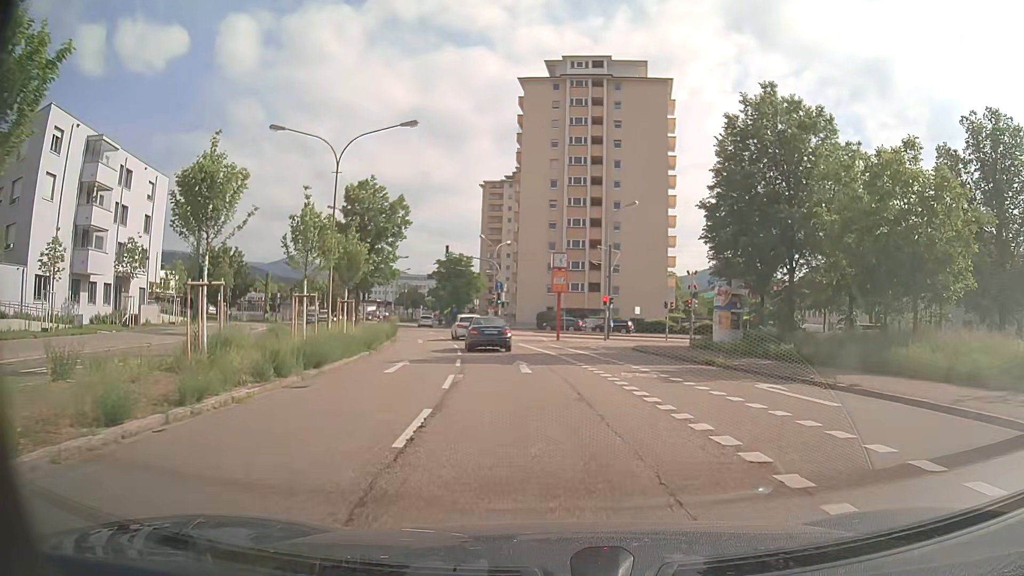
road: secondary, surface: asphalt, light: Day
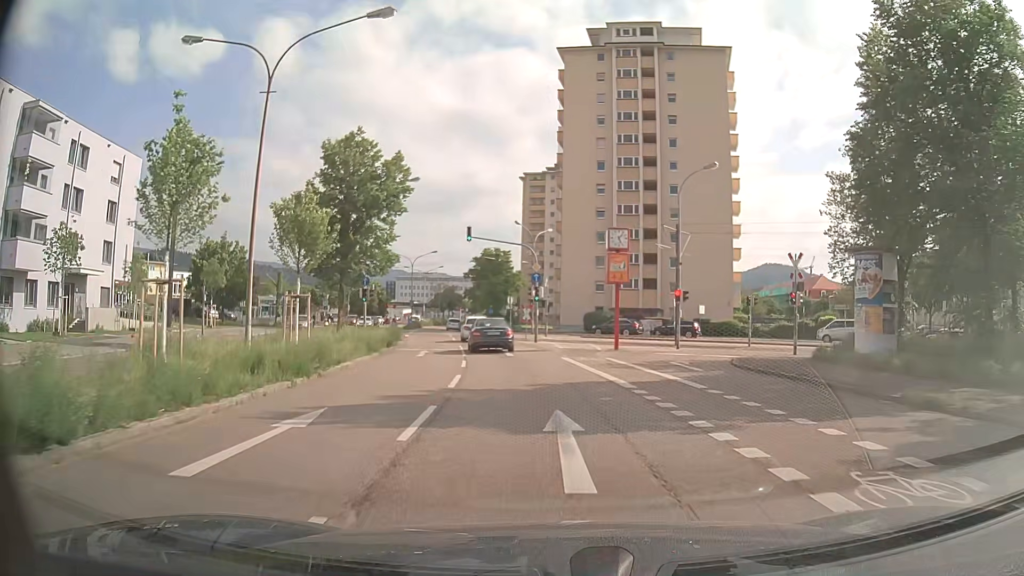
(-0.3, +11.7) m; -4°
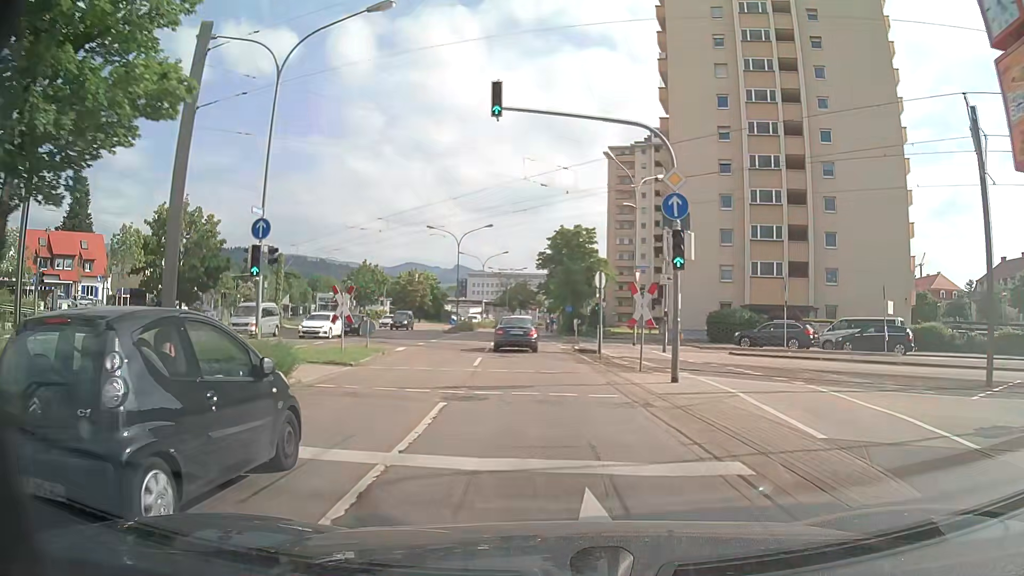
(-1.6, +24.8) m; -7°
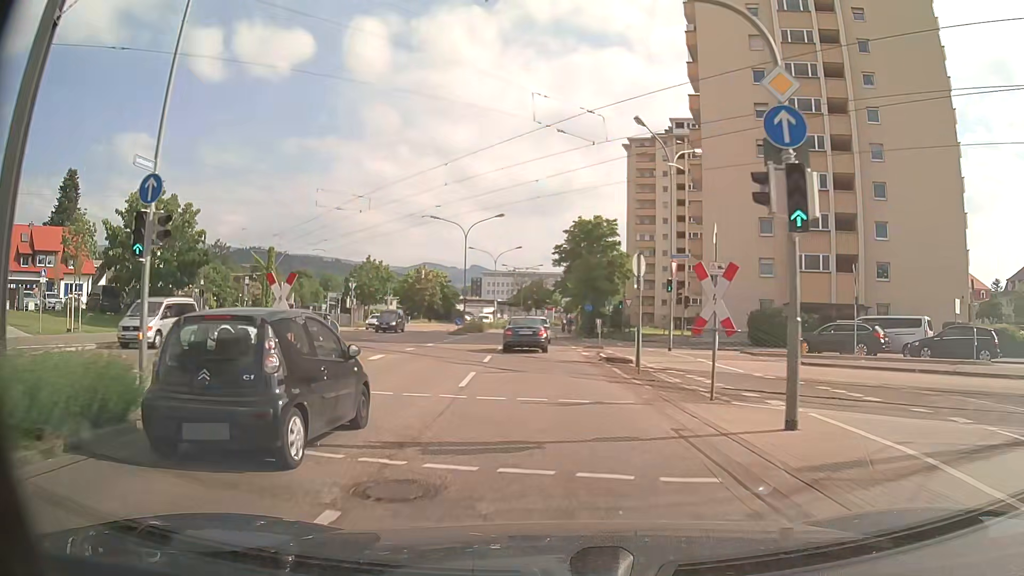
(-0.1, +6.3) m; -2°
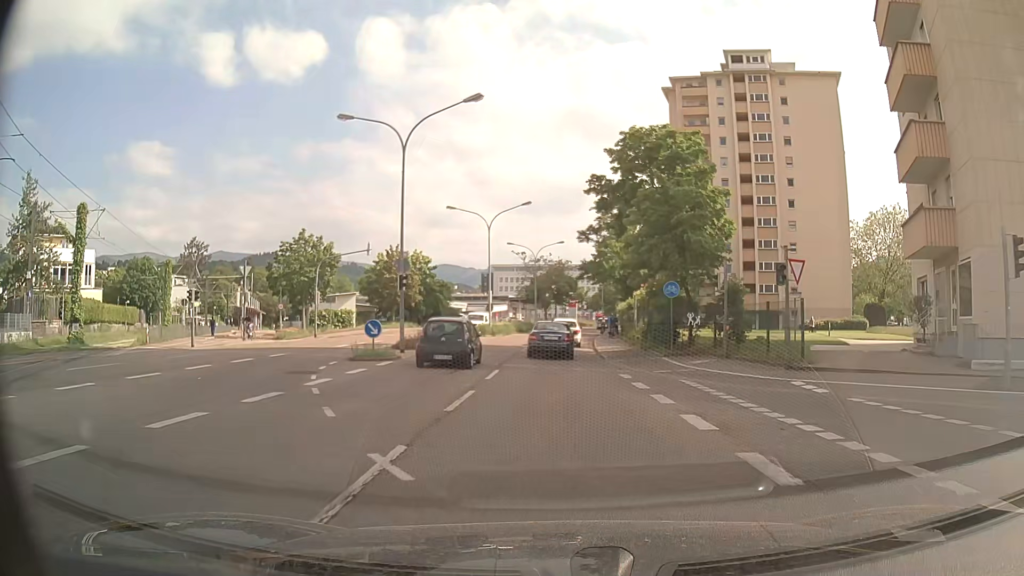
(-0.6, +30.3) m; -1°
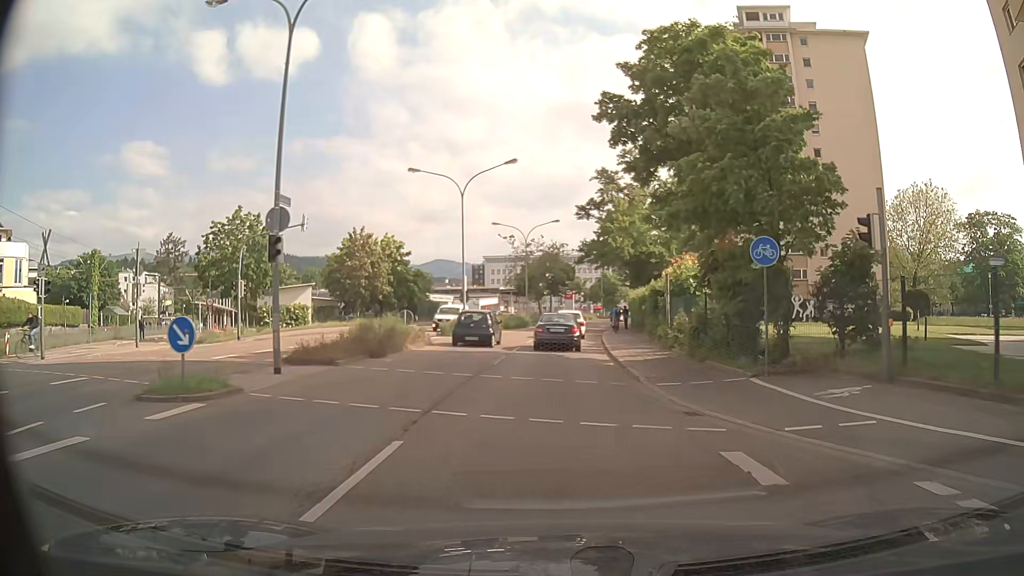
(0.0, +11.9) m; 0°
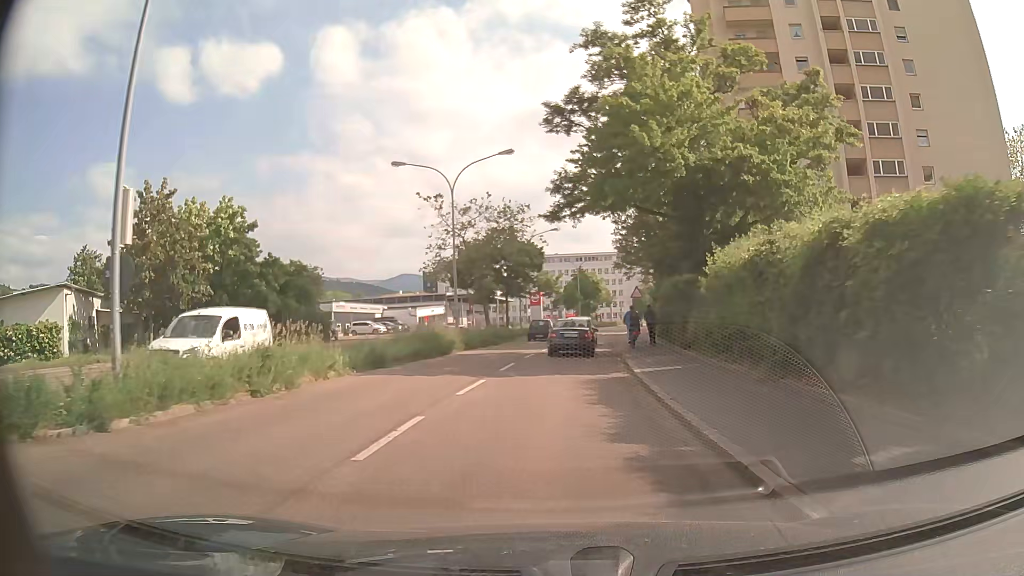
(+0.7, +29.9) m; +4°
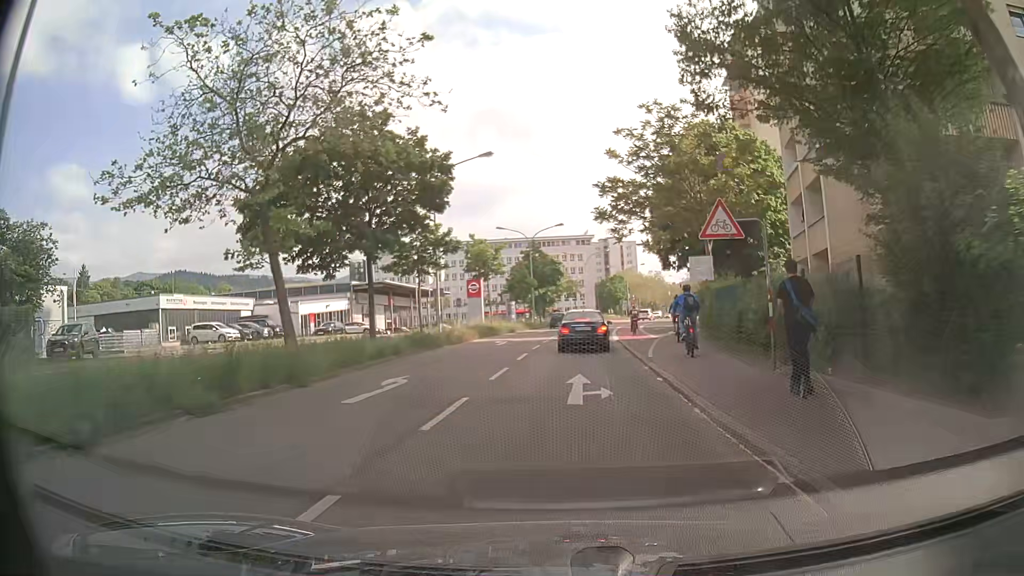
(+0.5, +28.2) m; +3°
